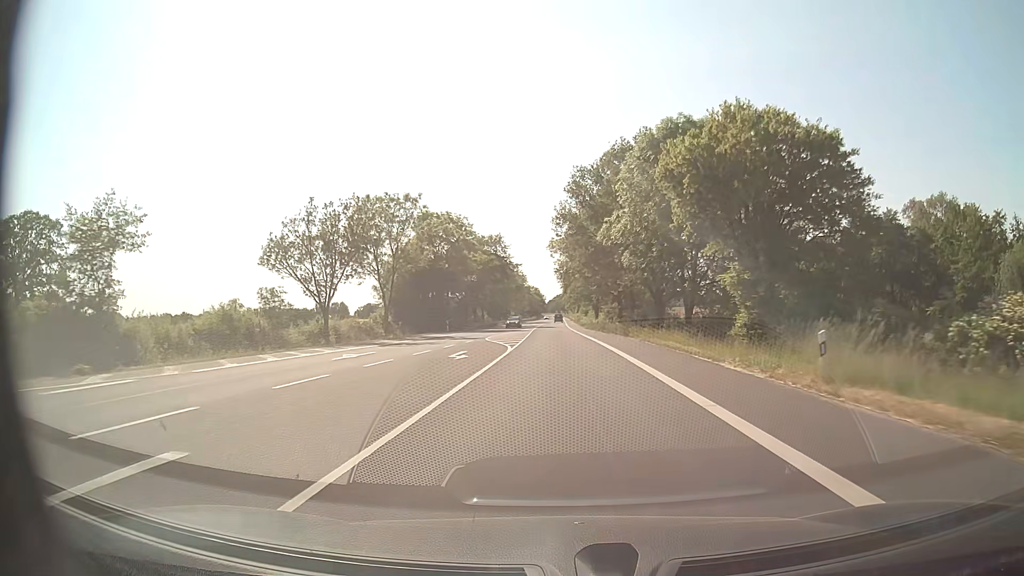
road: secondary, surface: asphalt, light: Day
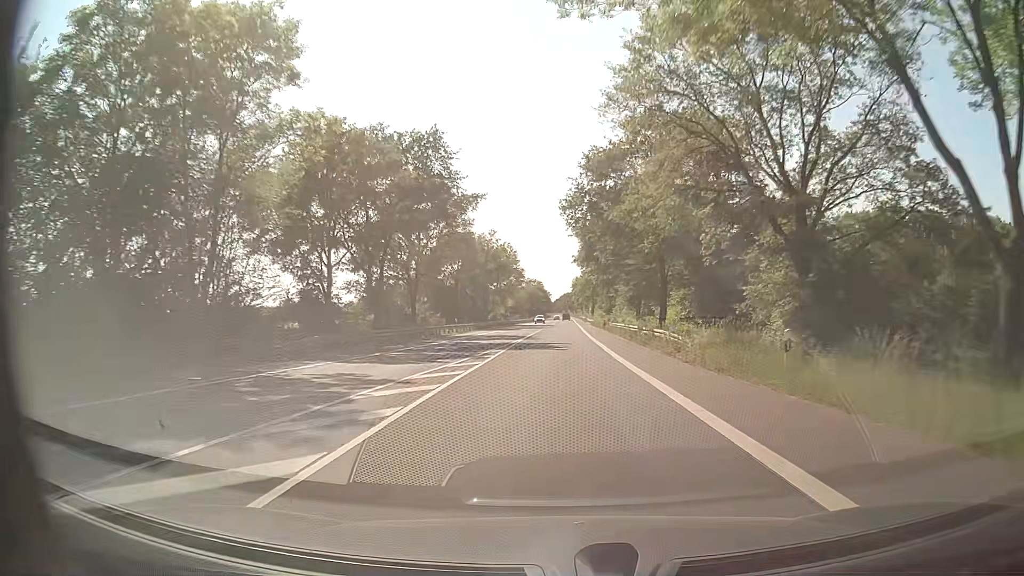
(-0.3, +58.0) m; 0°
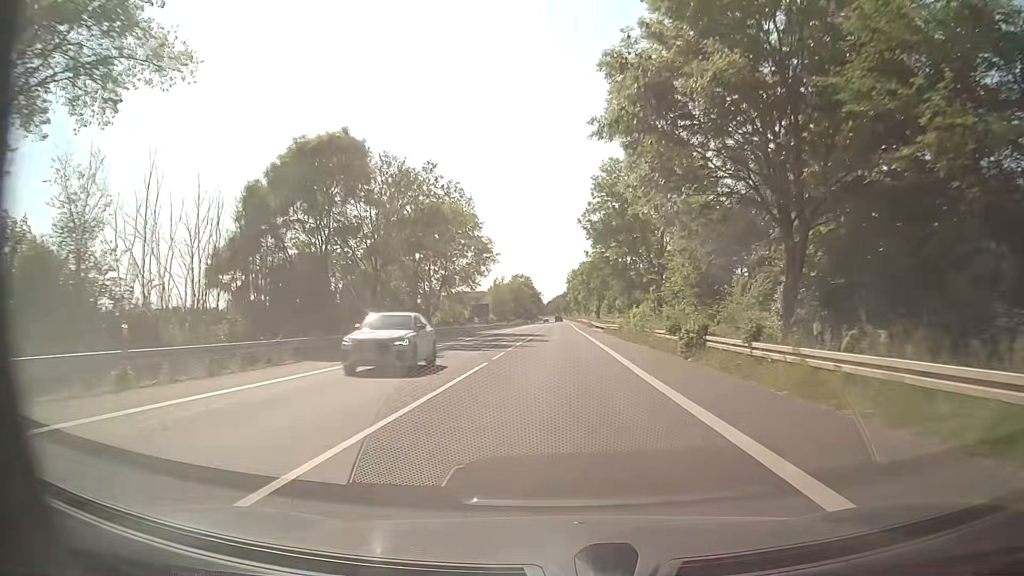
(0.0, +46.5) m; 0°
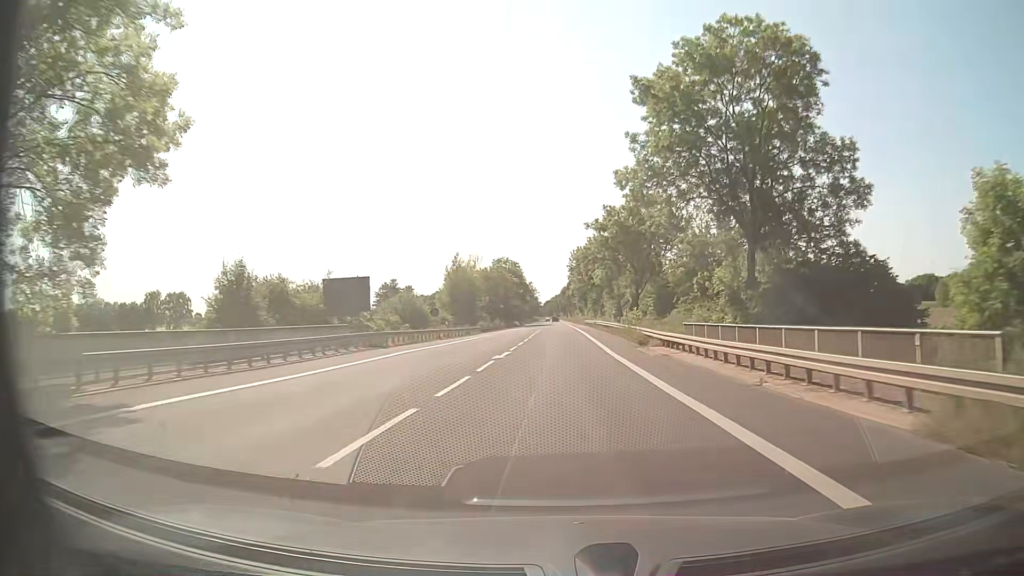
(+0.2, +58.5) m; 0°
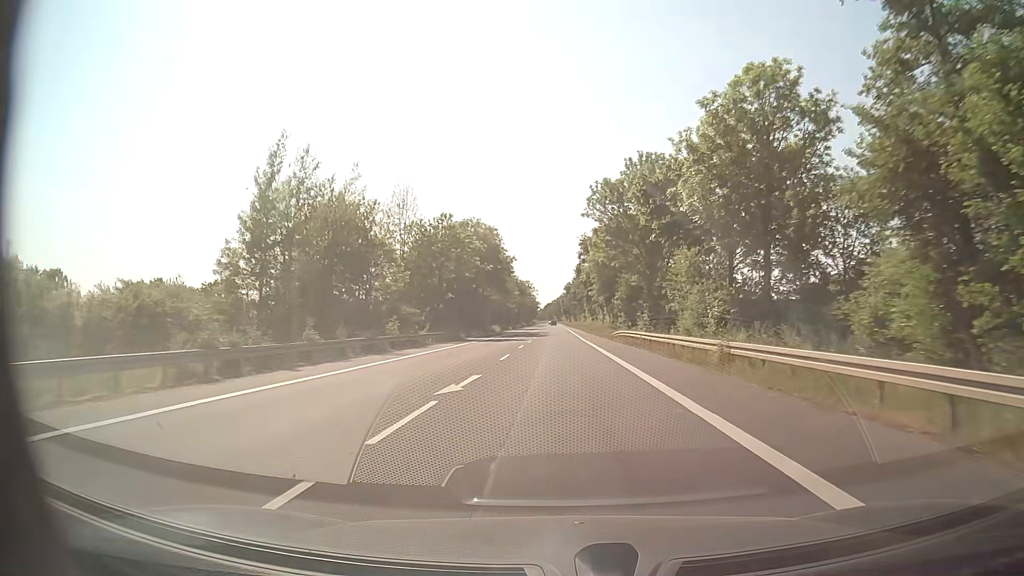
(-0.3, +63.3) m; -1°
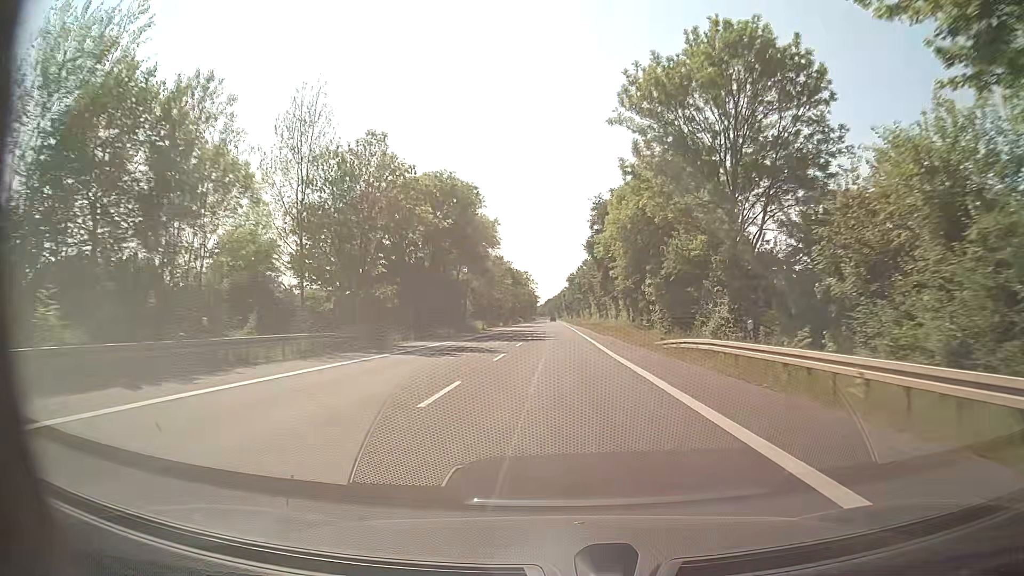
(0.0, +27.1) m; 0°
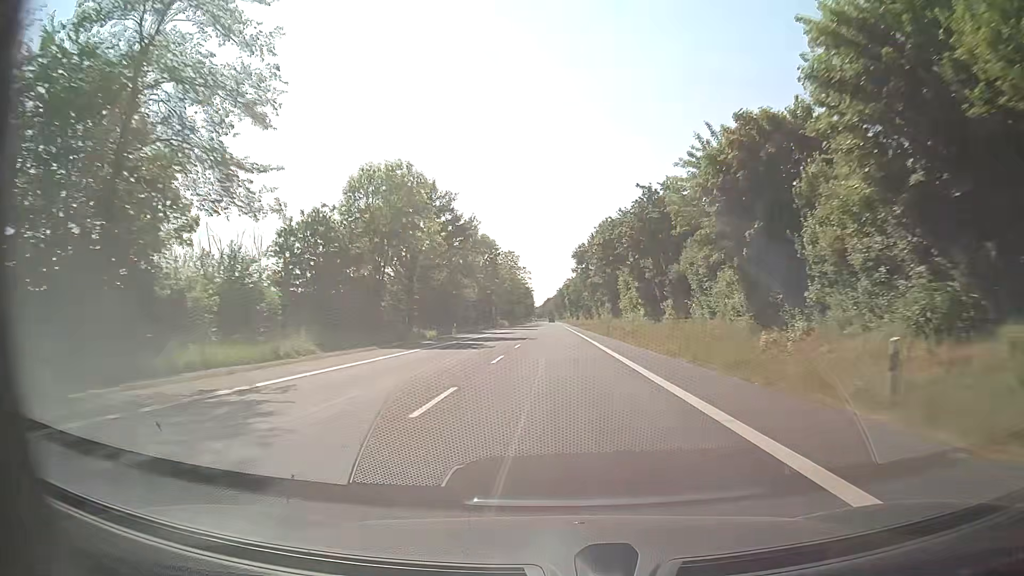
(0.0, +72.3) m; 0°
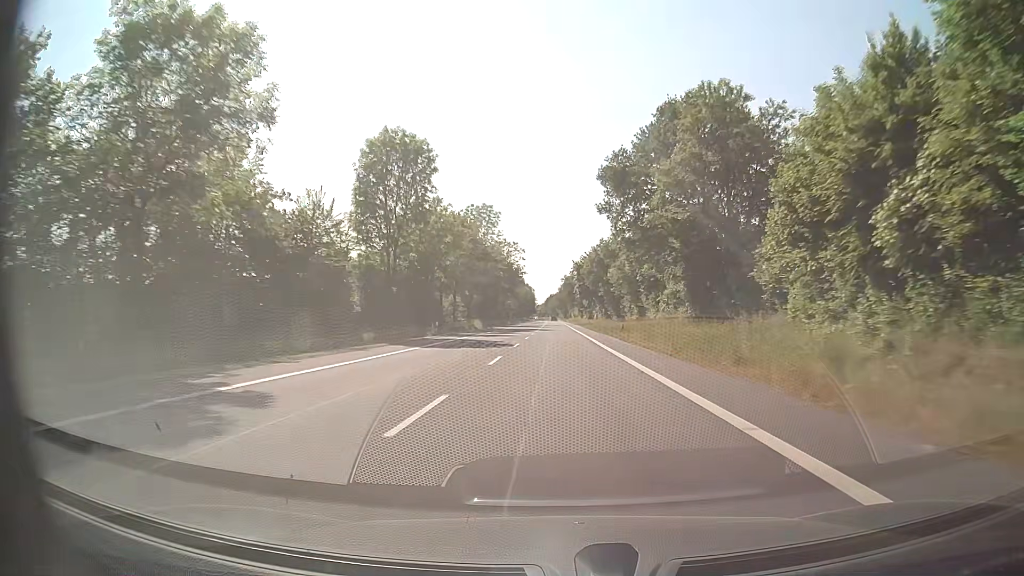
(0.0, +61.0) m; 0°
(0, +10) (0, +20) (0, +30) (0, +40) (0, +50) (0, +60) (0, +70) (0, +80) (0, +90) (0, +100) m
